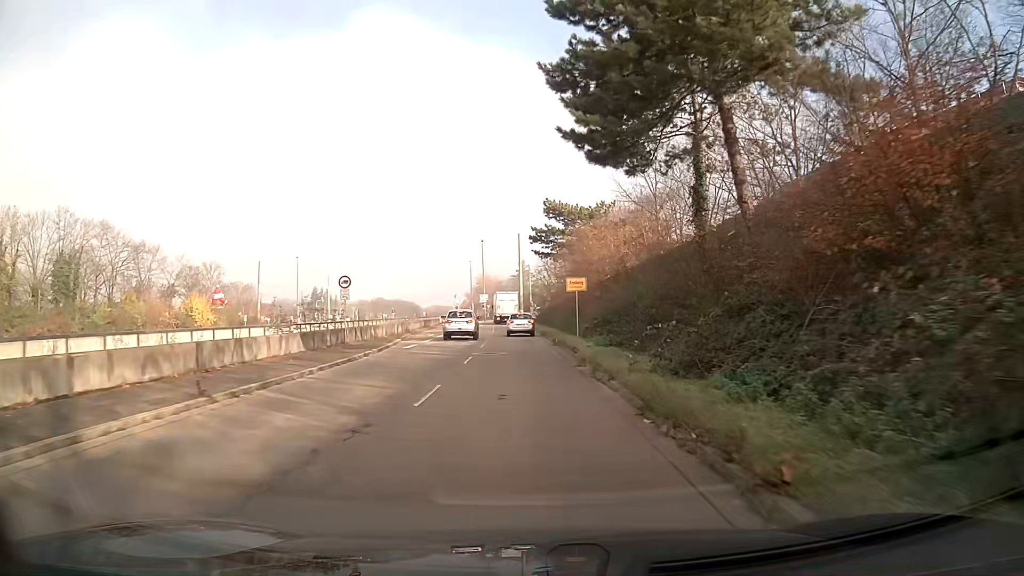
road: trunk_link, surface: asphalt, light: Day
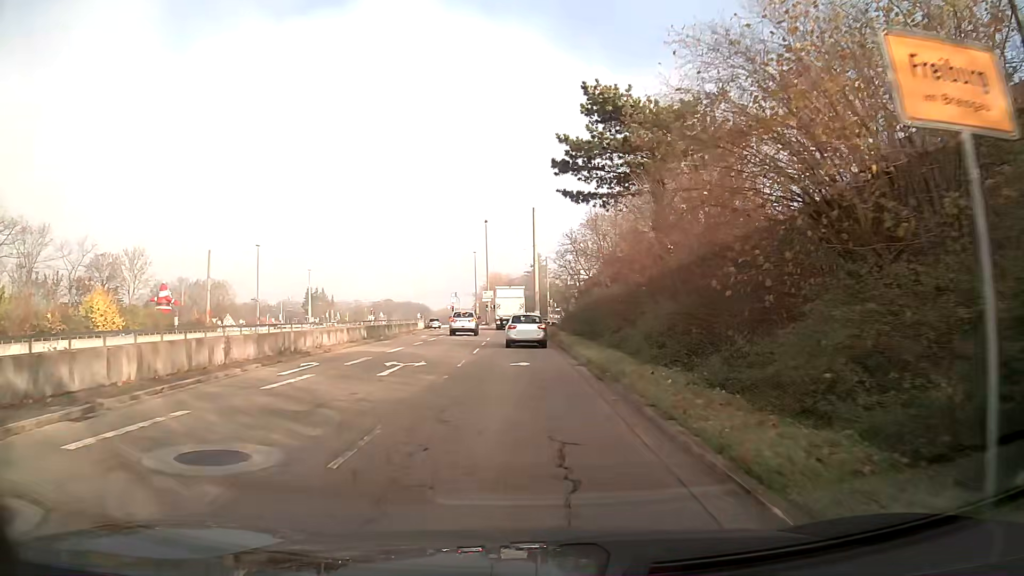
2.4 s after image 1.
(-0.3, +28.0) m; -1°
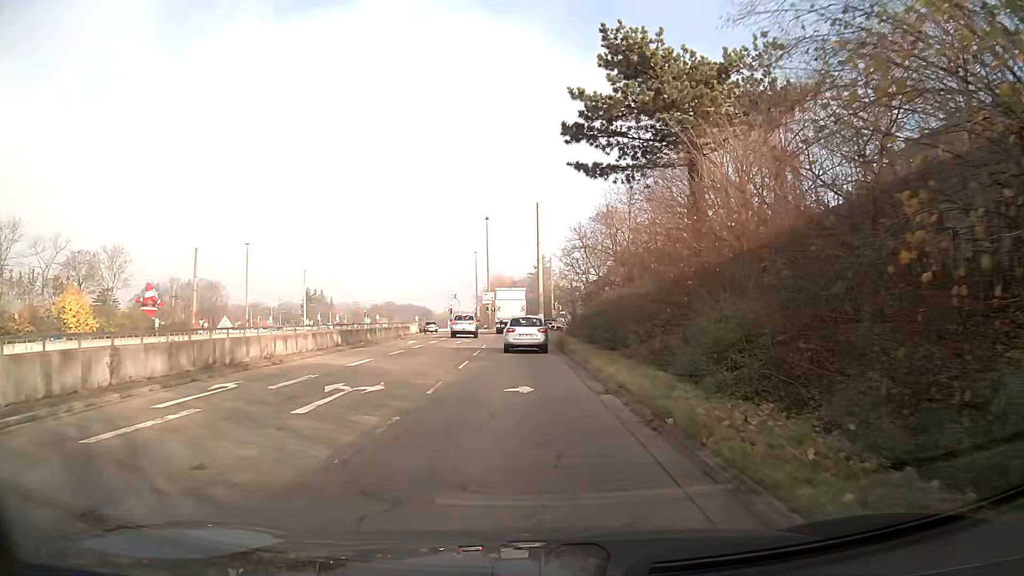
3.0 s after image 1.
(0.0, +5.8) m; 0°
(0, +10) (0, +20) (-1, +30) (-1, +40) (-1, +50) (-2, +60) (-2, +70) (-1, +80) (+5, +87) (+15, +89) m
